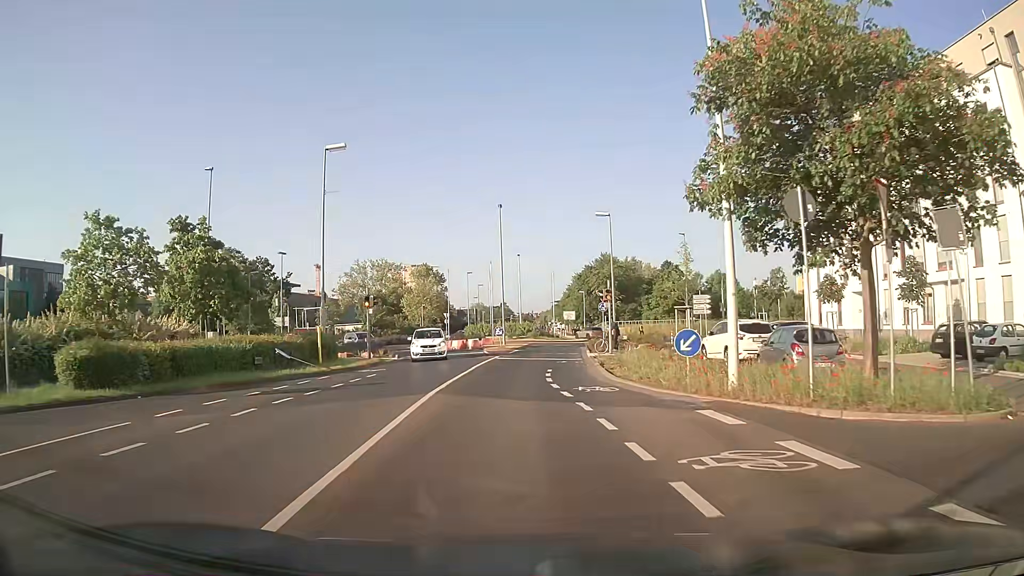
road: secondary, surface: asphalt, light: Day
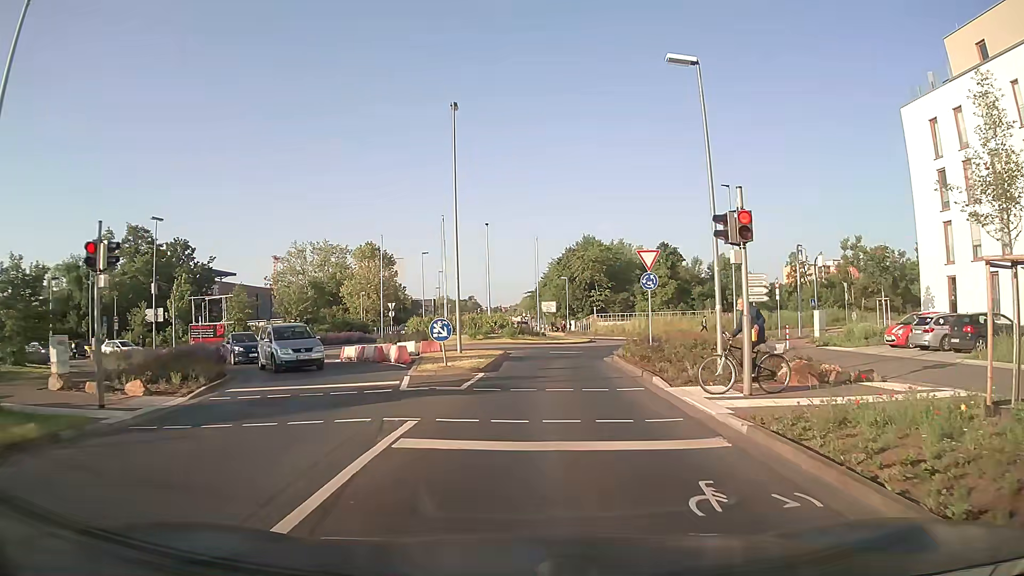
(0.0, +21.3) m; +3°
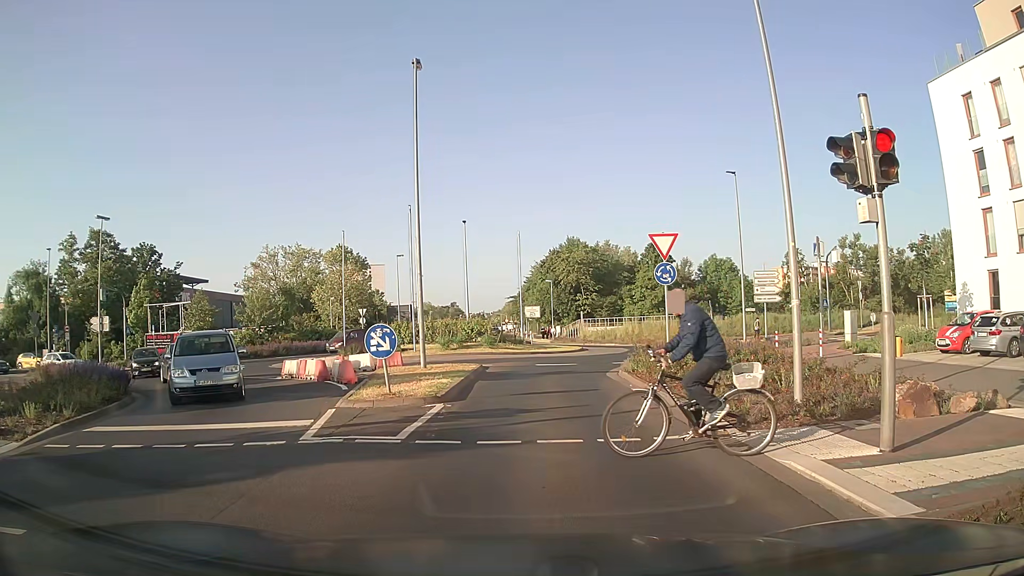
(+0.1, +4.9) m; 0°
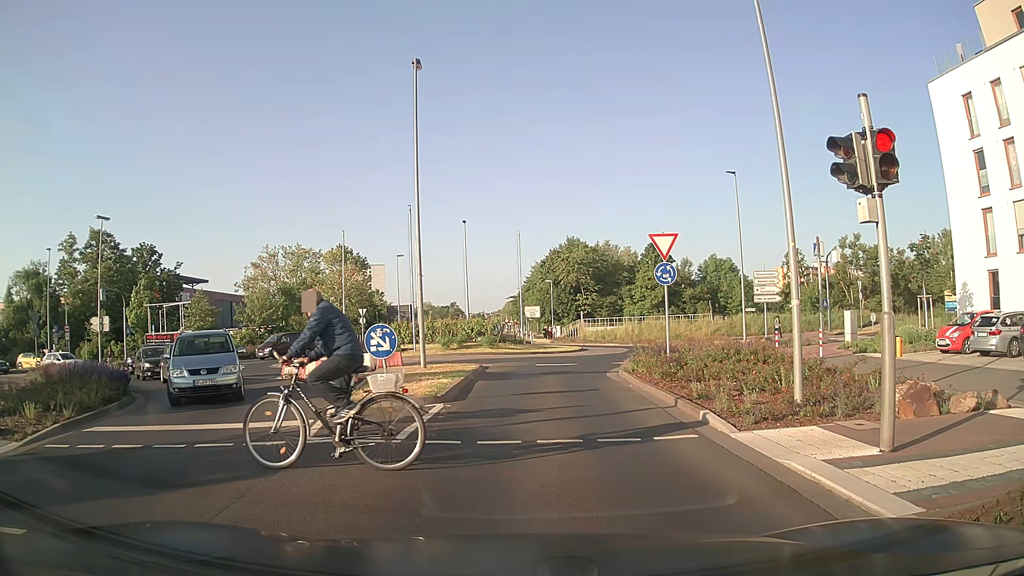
(0.0, 0.0) m; 0°
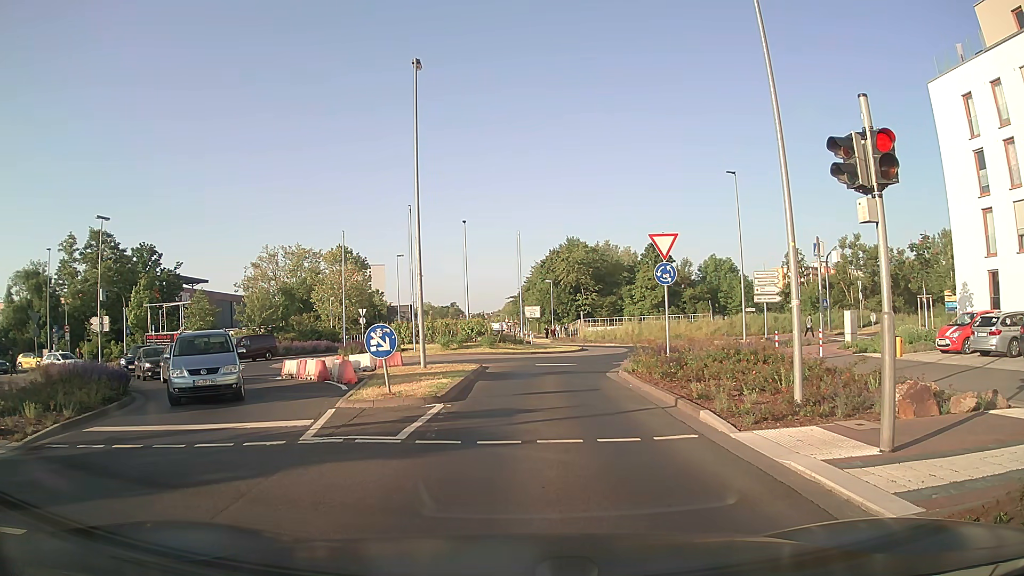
(0.0, 0.0) m; 0°
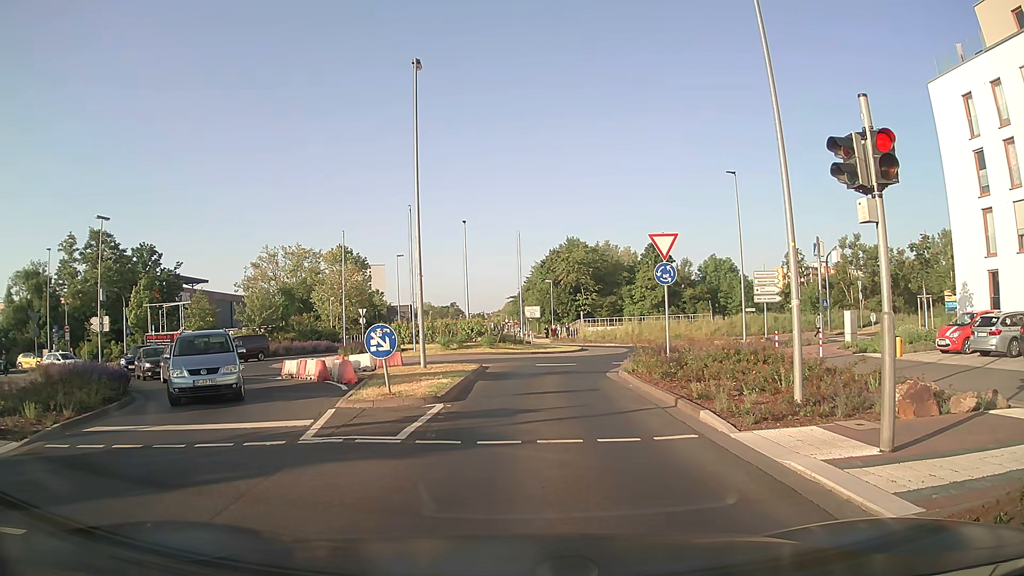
(0.0, 0.0) m; 0°
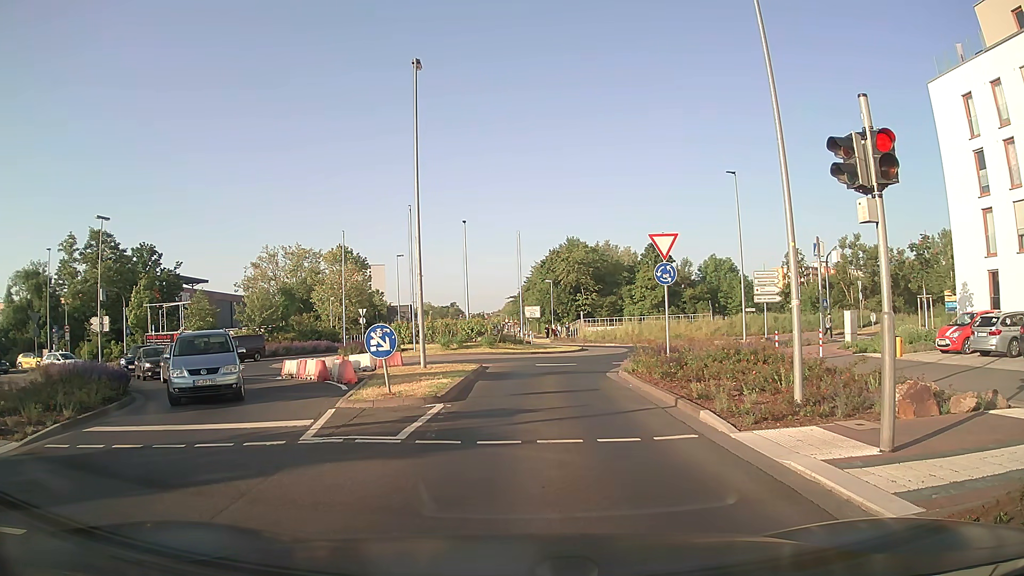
(0.0, 0.0) m; 0°
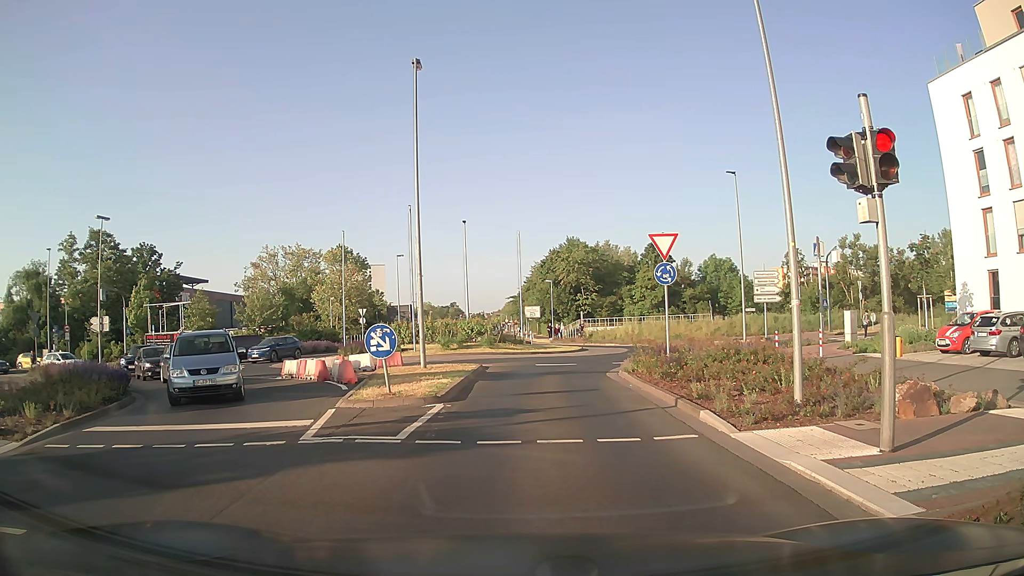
(0.0, 0.0) m; 0°
(0, +10) (+1, +20) (+4, +29) (+8, +39) (+6, +48) (+2, +57) (0, +67) (-1, +77) (-1, +87) (-1, +97) m
